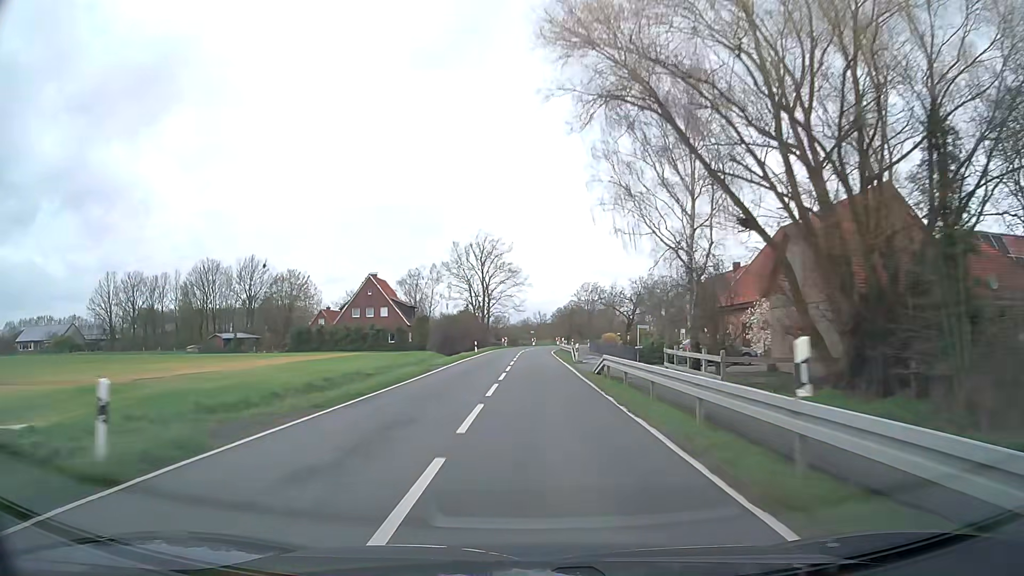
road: secondary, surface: asphalt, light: Day
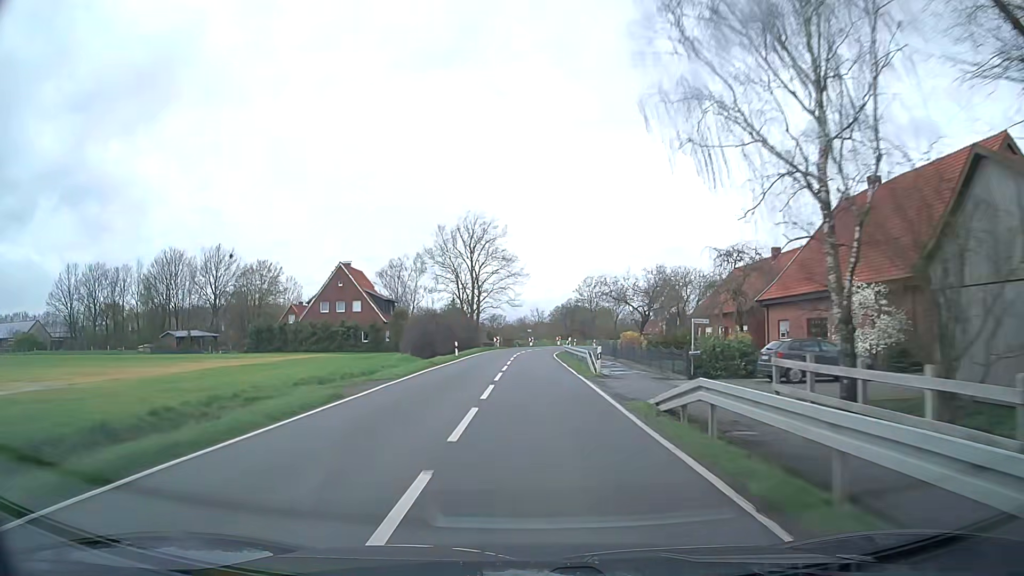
(0.0, +13.0) m; 0°
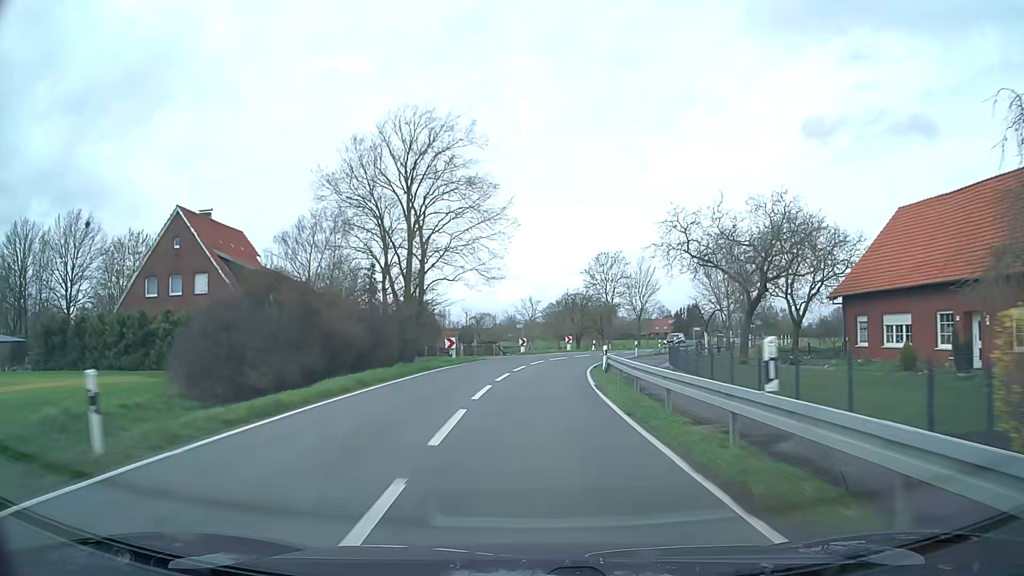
(+0.3, +37.0) m; +1°
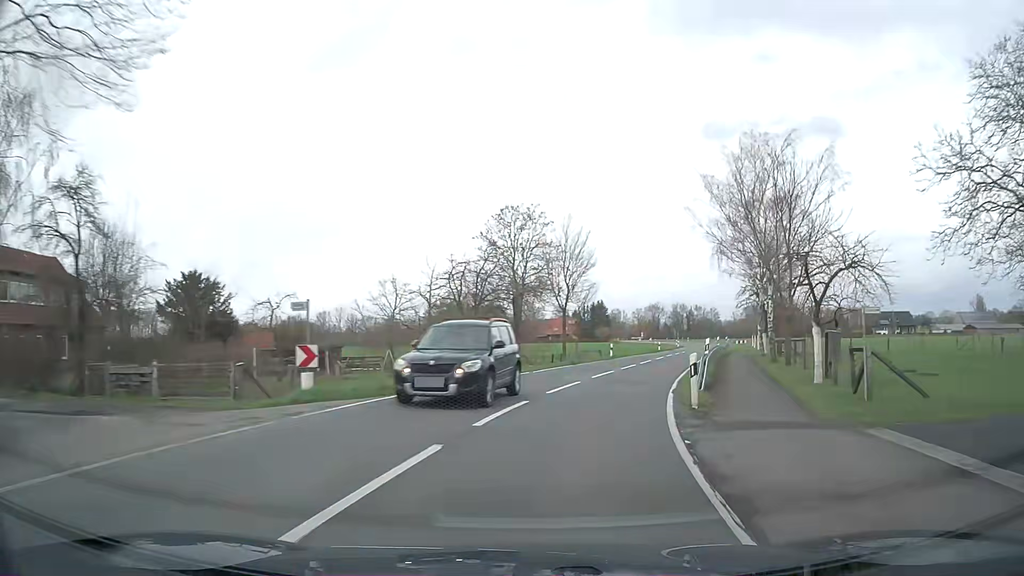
(+1.7, +34.1) m; +8°
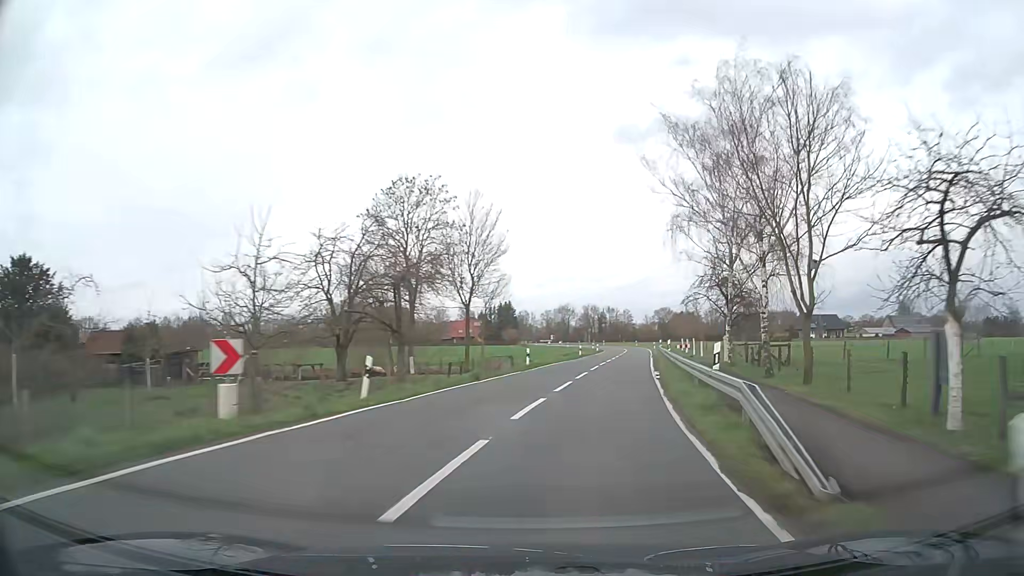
(+0.7, +11.1) m; +7°
